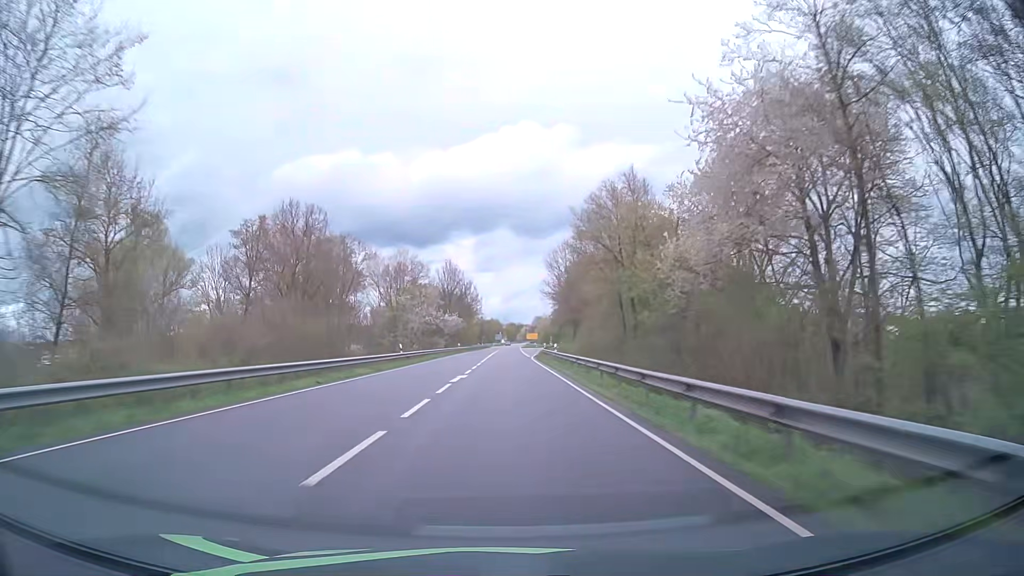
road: primary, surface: asphalt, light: Day
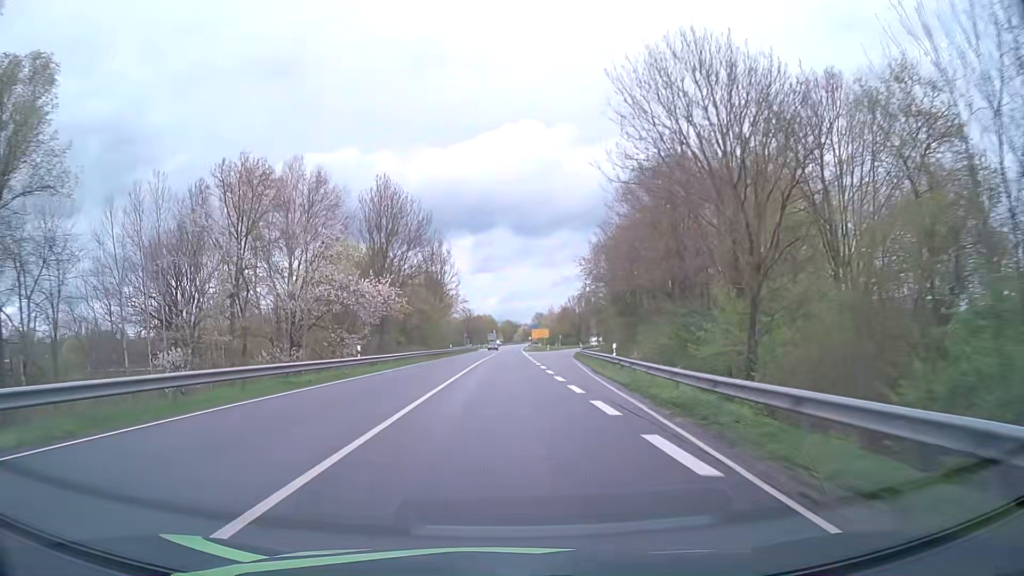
(+0.2, +63.2) m; 0°
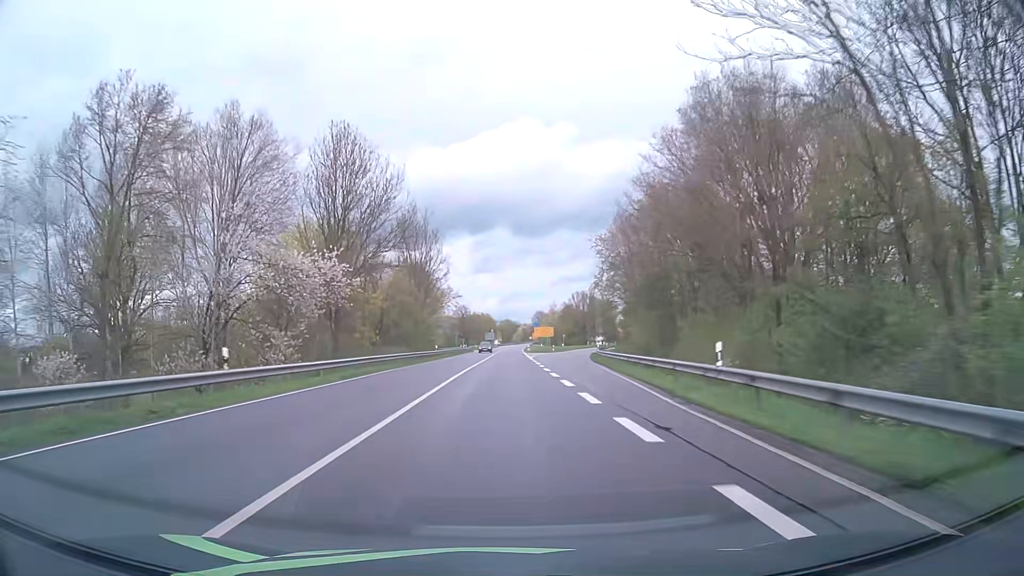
(0.0, +15.8) m; 0°
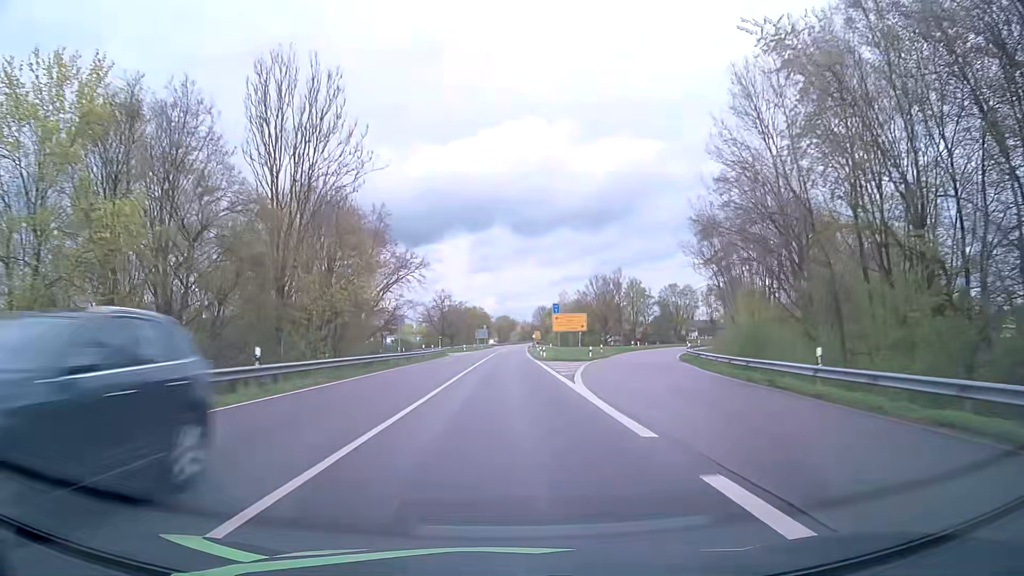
(+0.2, +47.5) m; 0°
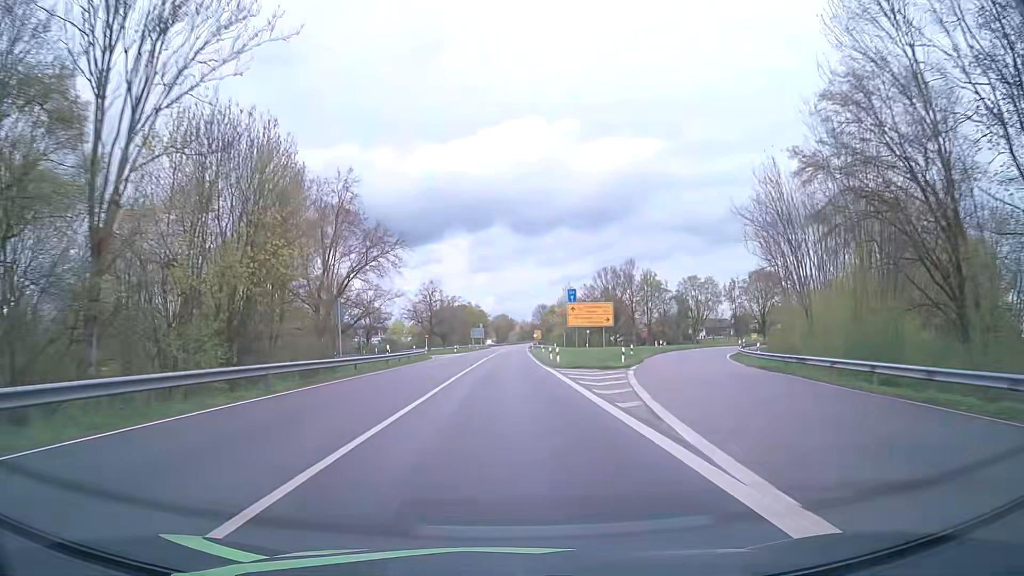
(0.0, +15.8) m; 0°
